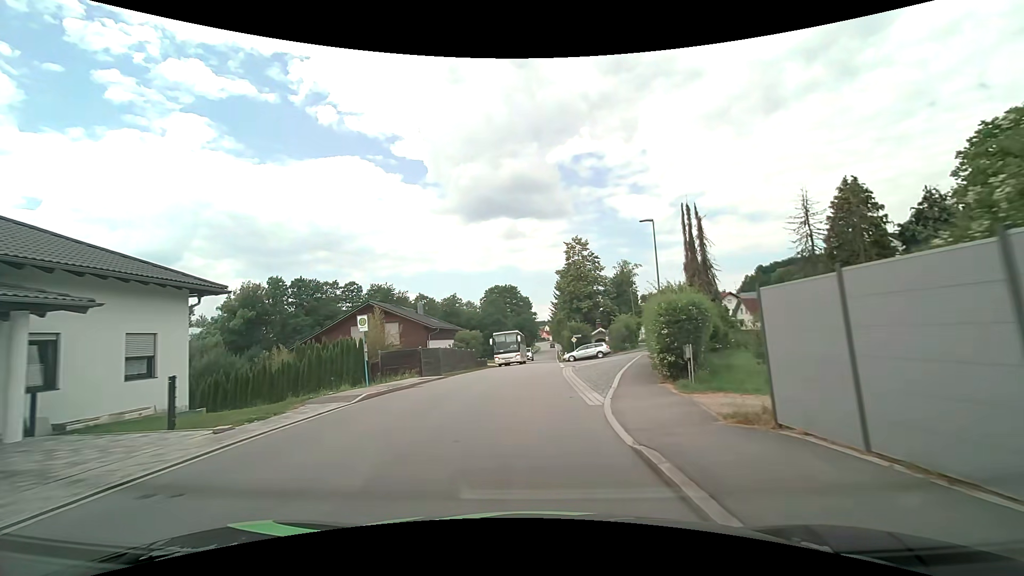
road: secondary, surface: asphalt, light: Day
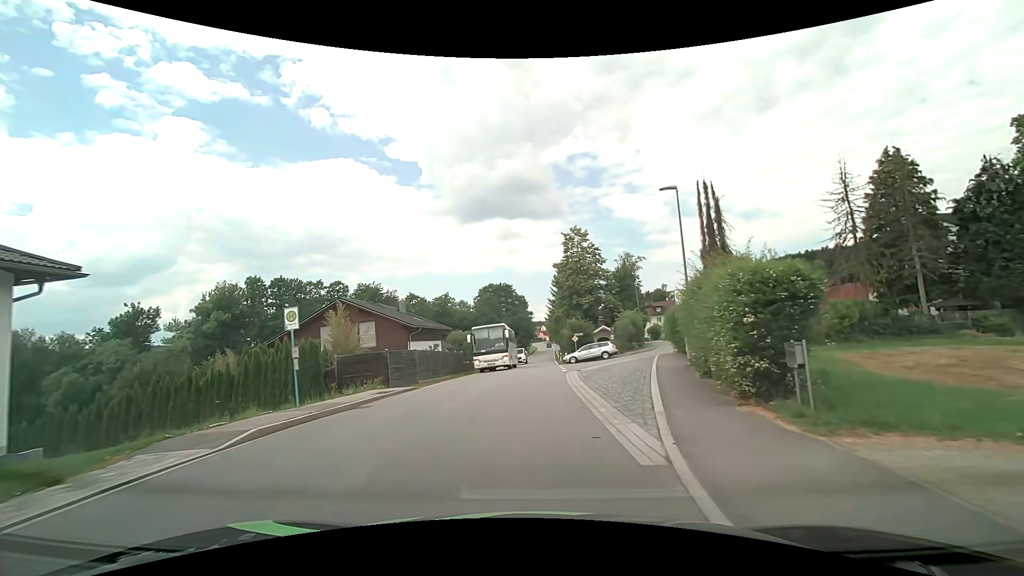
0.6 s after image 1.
(0.0, +5.9) m; +1°
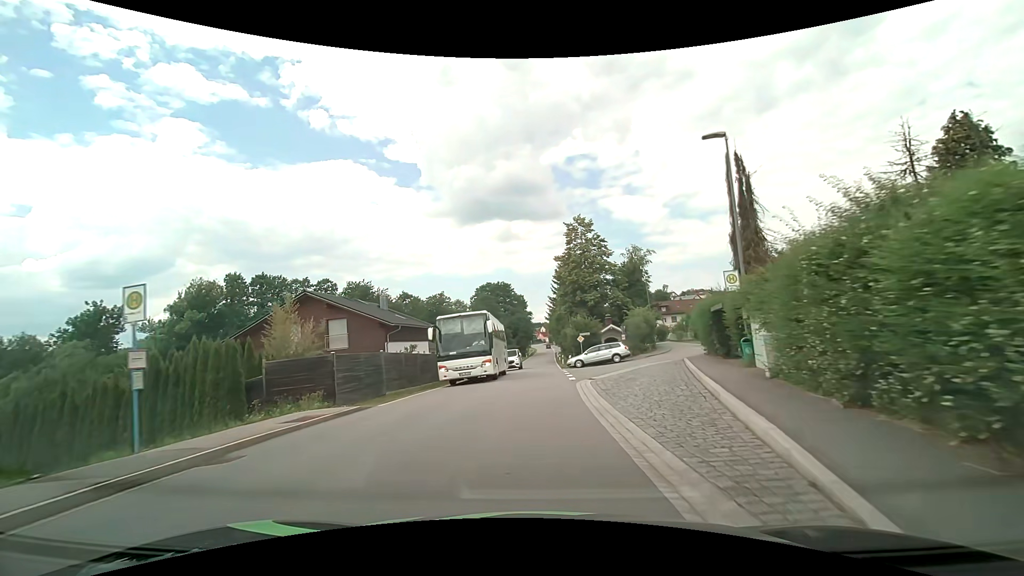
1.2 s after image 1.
(0.0, +6.1) m; -1°
